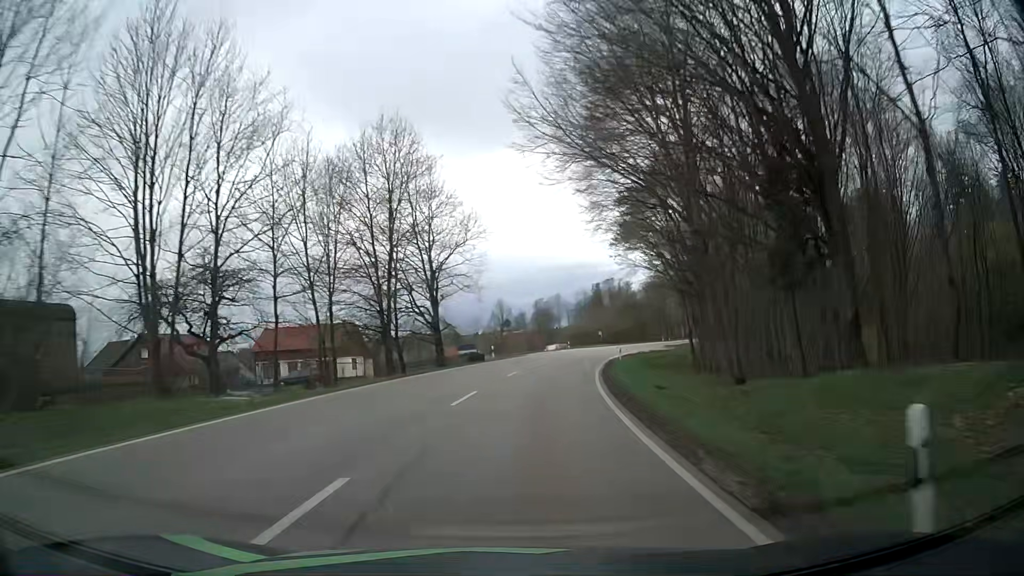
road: secondary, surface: asphalt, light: Day
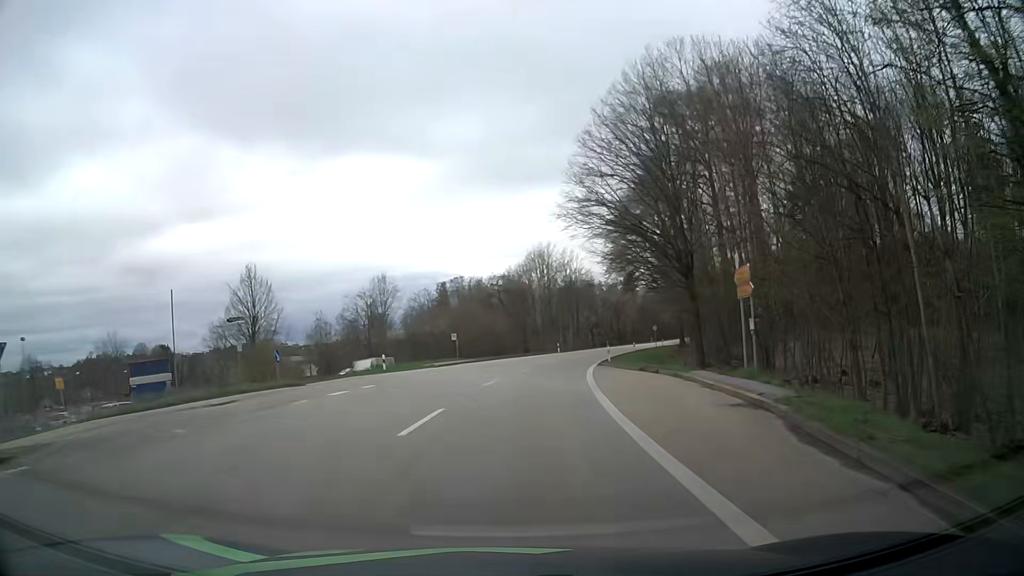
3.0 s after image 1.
(+6.0, +51.1) m; +13°
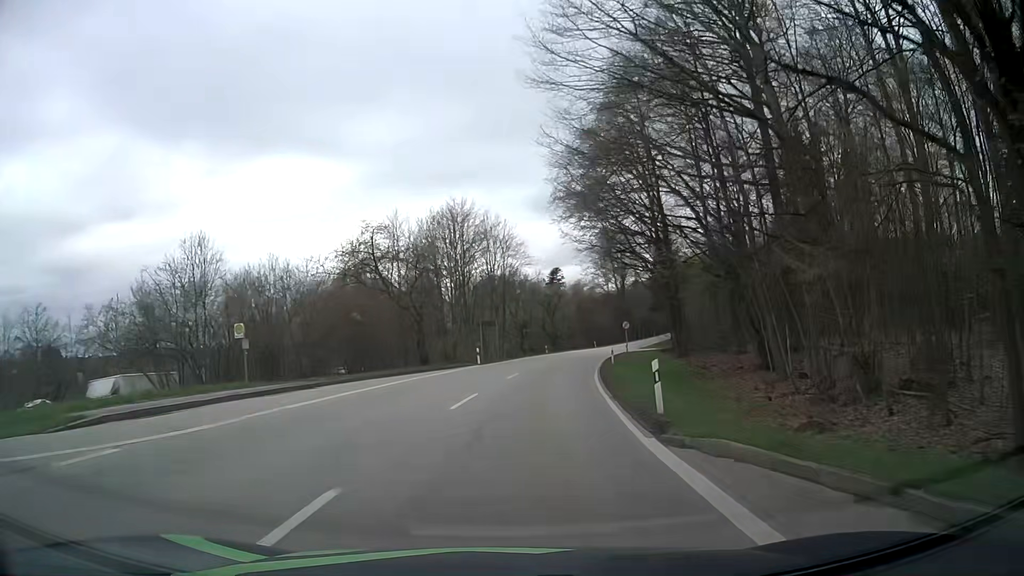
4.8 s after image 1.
(+2.0, +31.4) m; +7°
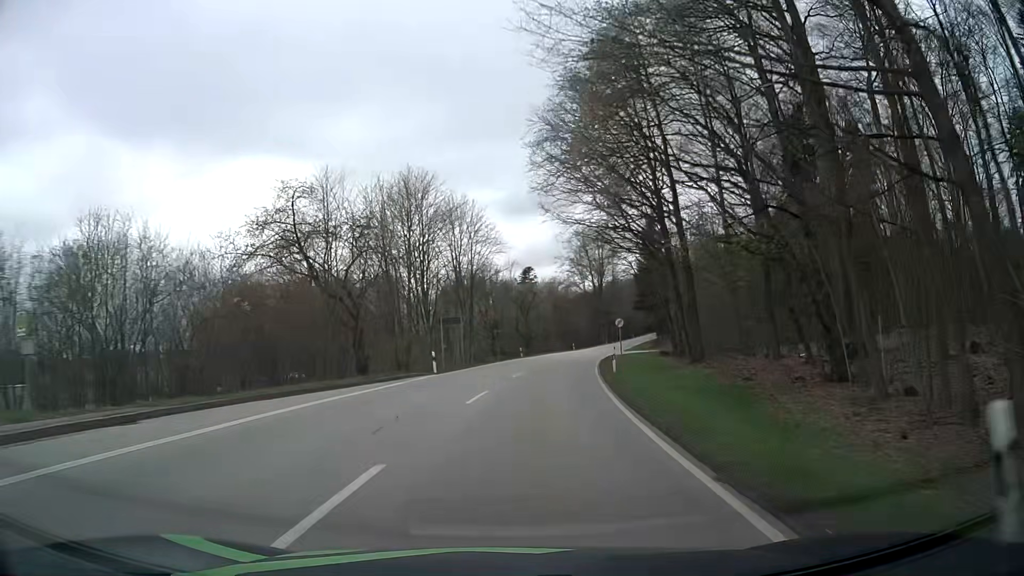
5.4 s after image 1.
(+0.2, +10.6) m; +2°
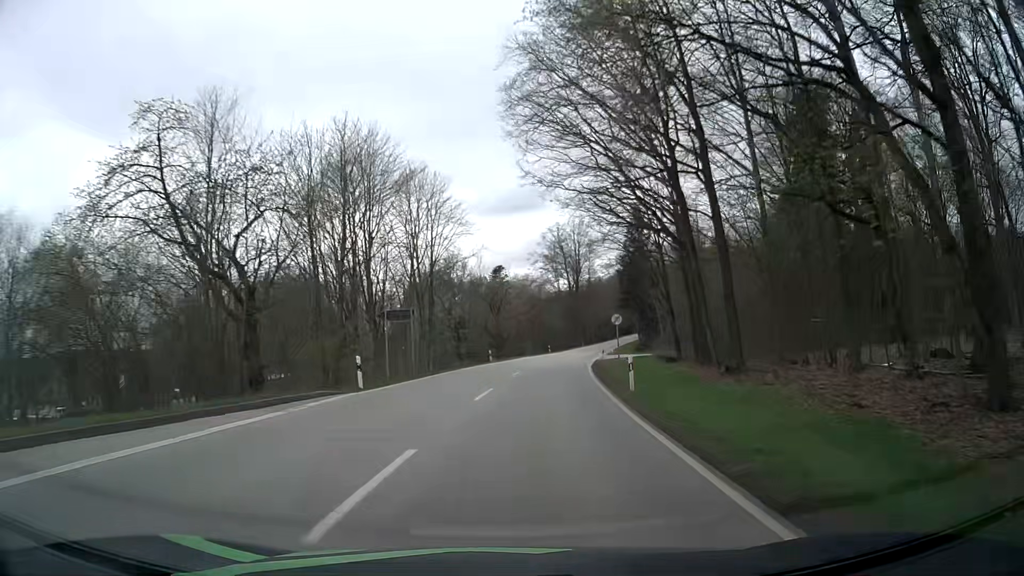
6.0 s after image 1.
(+0.2, +10.6) m; +3°
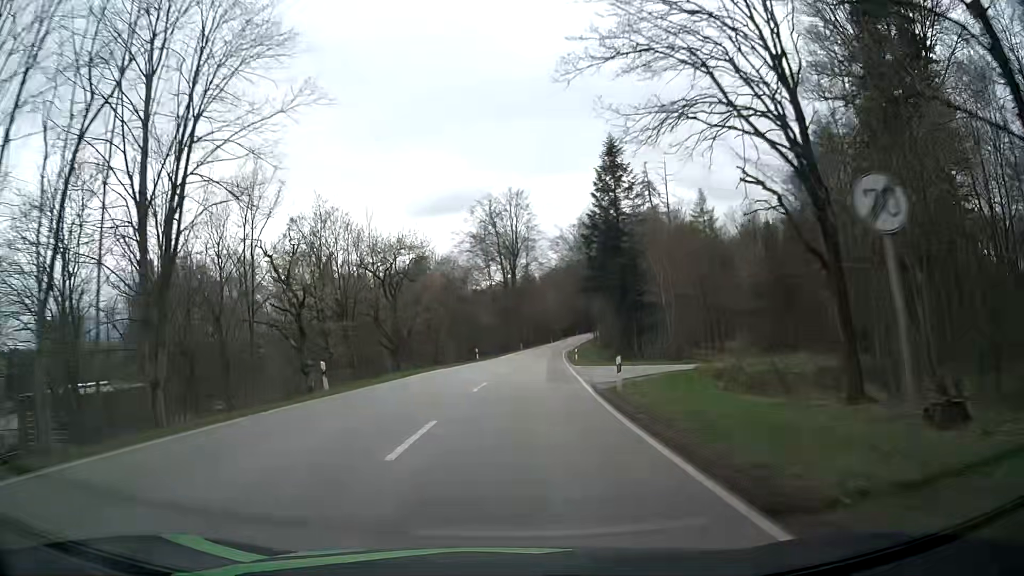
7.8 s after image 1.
(+2.0, +32.1) m; +6°
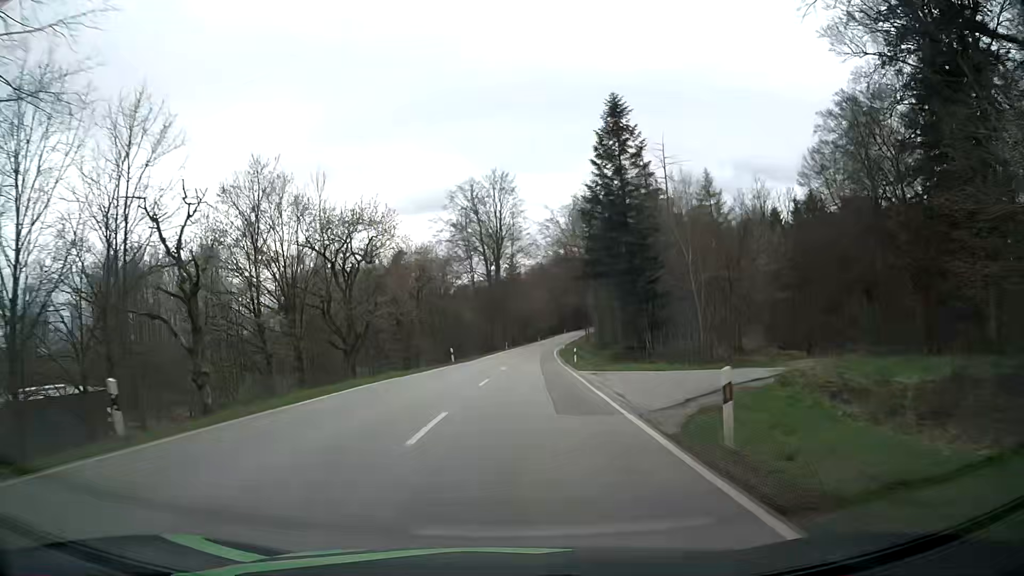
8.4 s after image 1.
(+0.1, +10.8) m; +1°
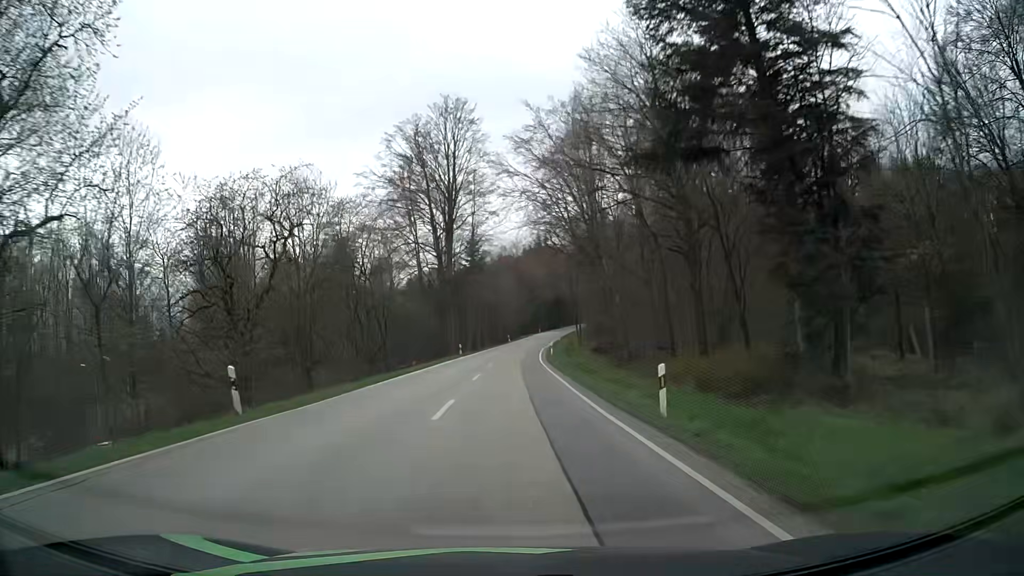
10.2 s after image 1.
(+1.1, +32.7) m; +3°
(0, +10) (0, +20) (0, +30) (+1, +40) (+1, +50) (+1, +60) (+2, +70) (+3, +80) (+4, +90) (+5, +100) m
